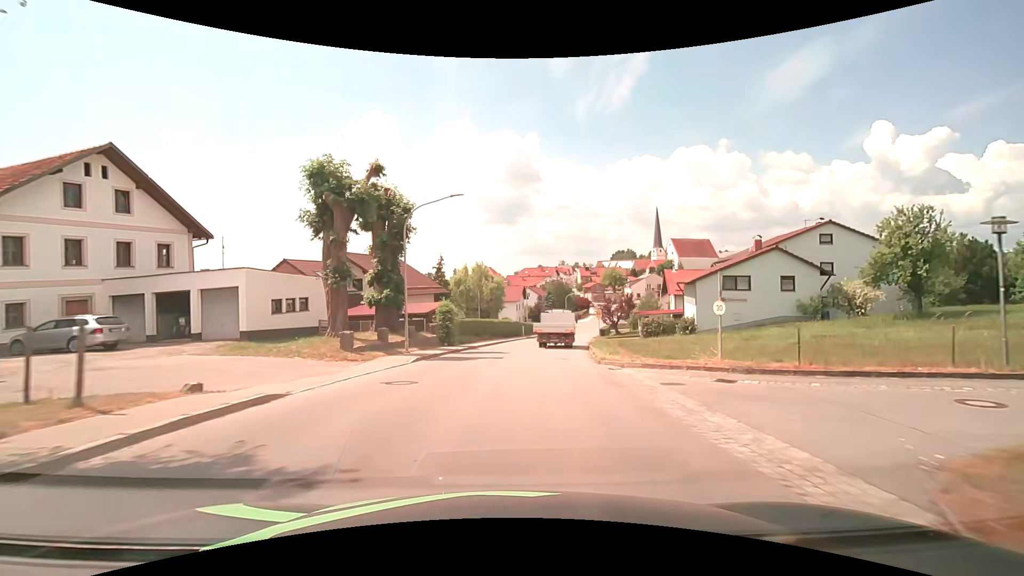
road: tertiary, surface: asphalt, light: Day
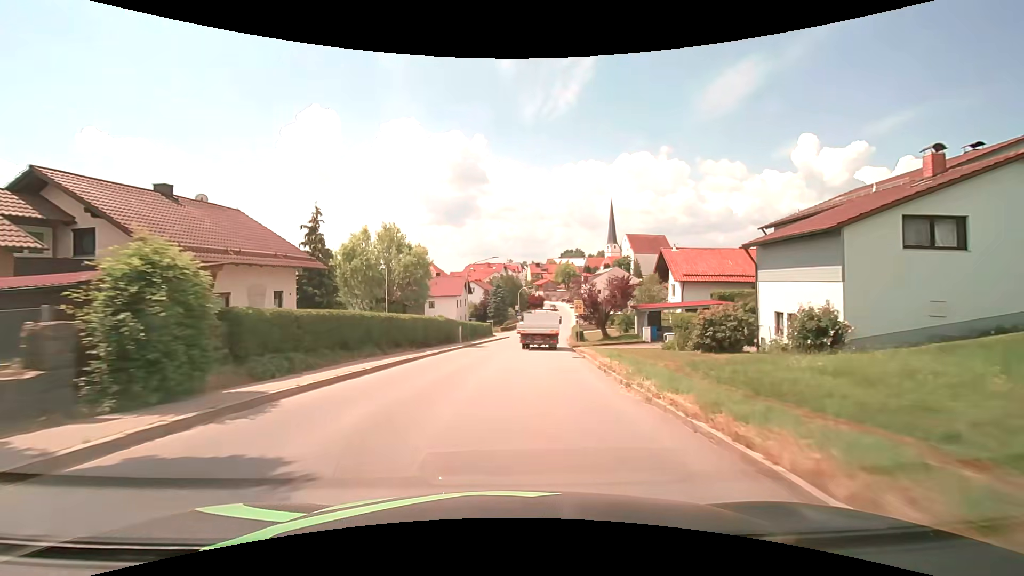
(+1.3, +21.7) m; +7°
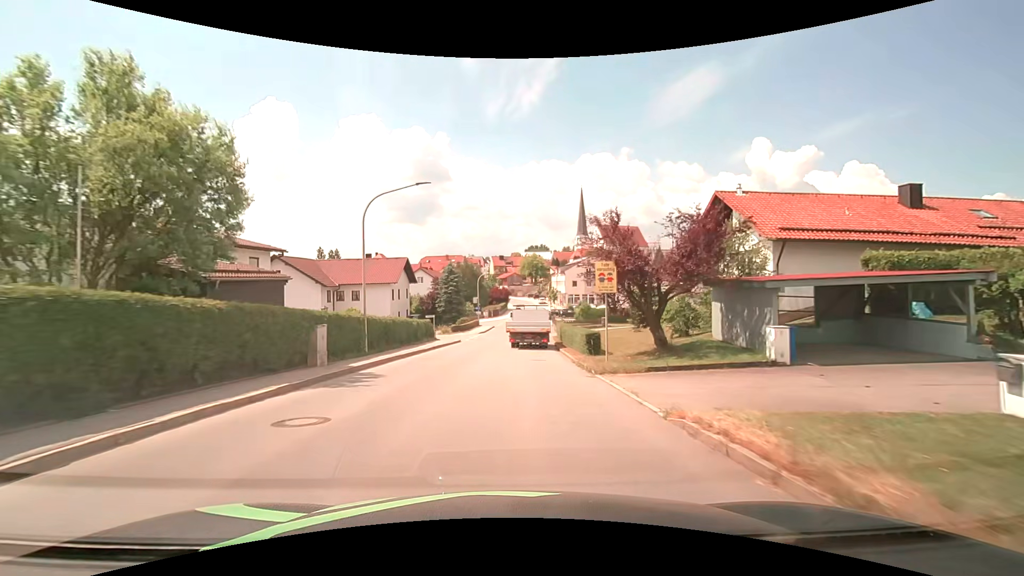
(+0.8, +21.7) m; +4°
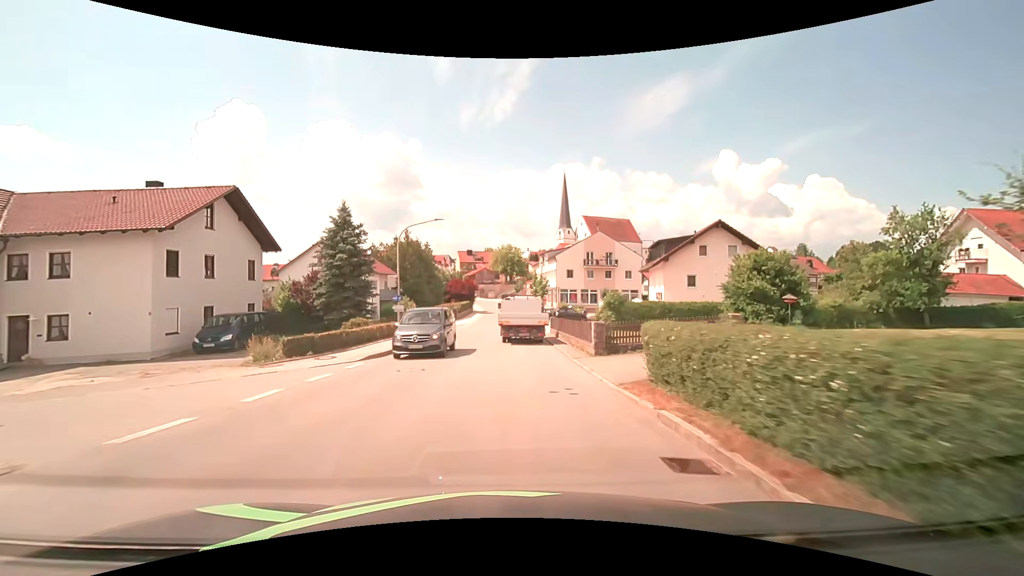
(+1.0, +34.8) m; +3°
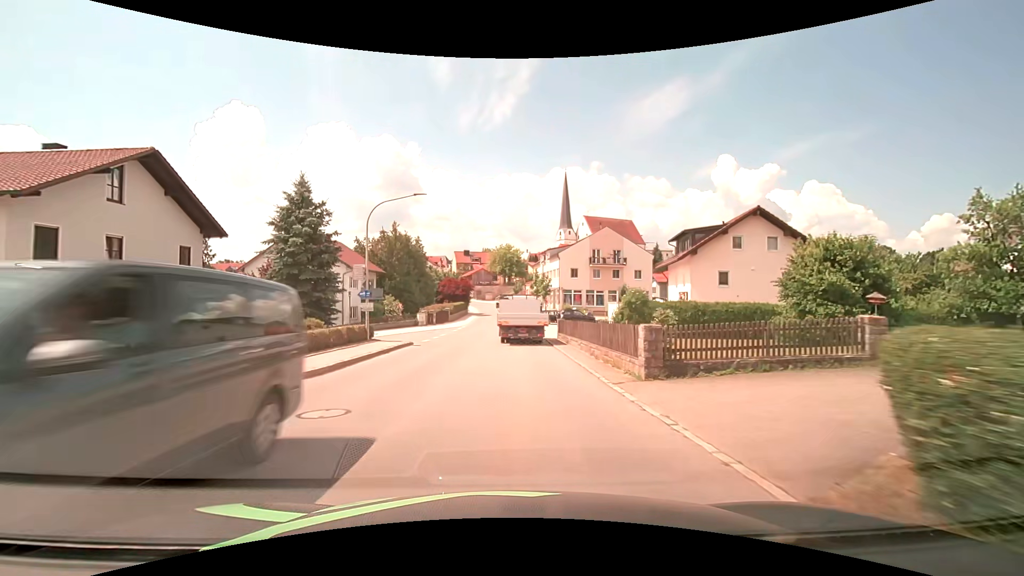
(0.0, +6.6) m; 0°
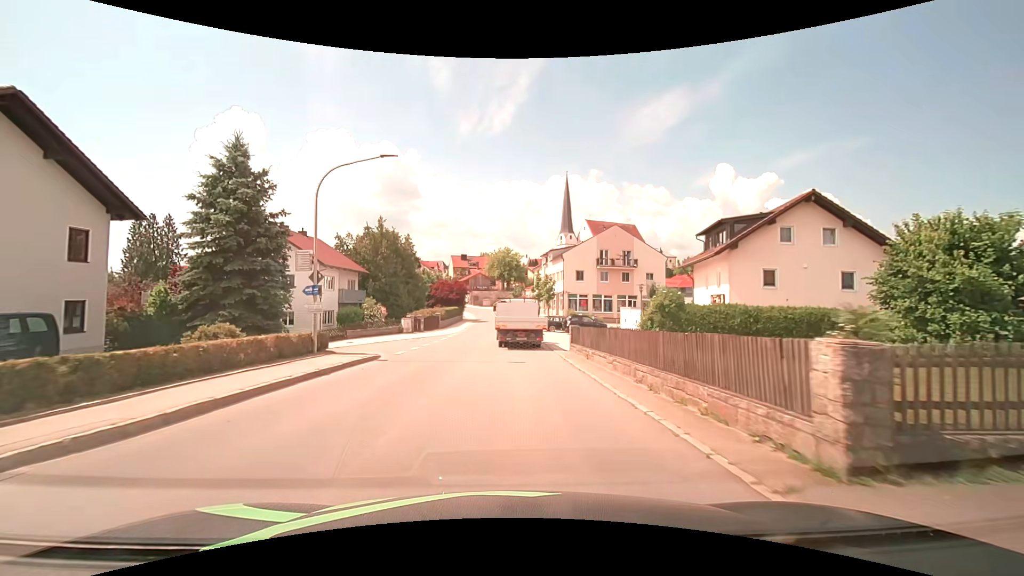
(0.0, +6.4) m; 0°
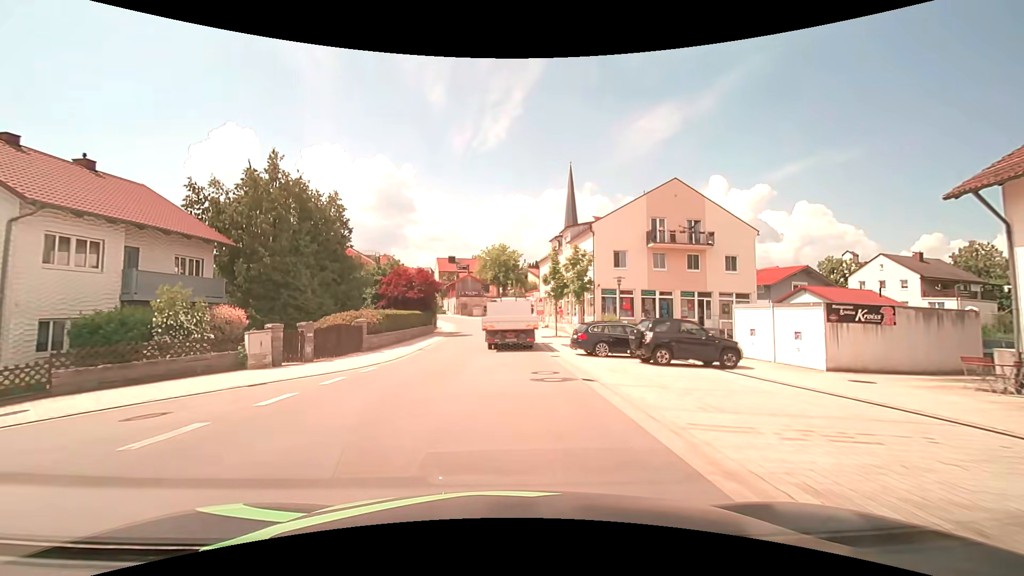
(+0.2, +24.4) m; +1°
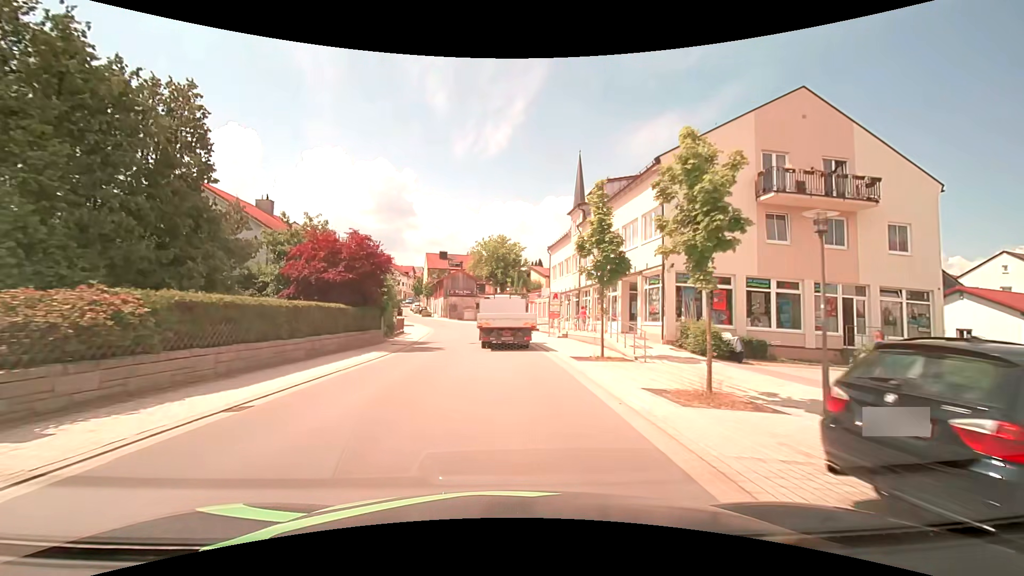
(-0.1, +17.2) m; 0°
(0, +10) (0, +20) (0, +30) (-1, +40) (-2, +50) (-5, +60) (-8, +69) (-13, +78) (-17, +87) (-20, +96) m
